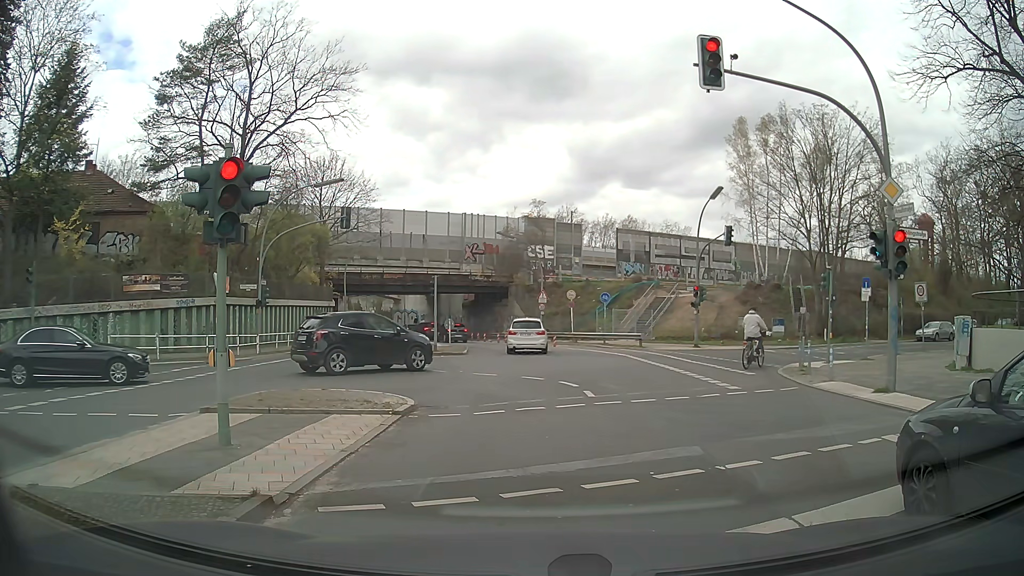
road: secondary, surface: asphalt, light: Day
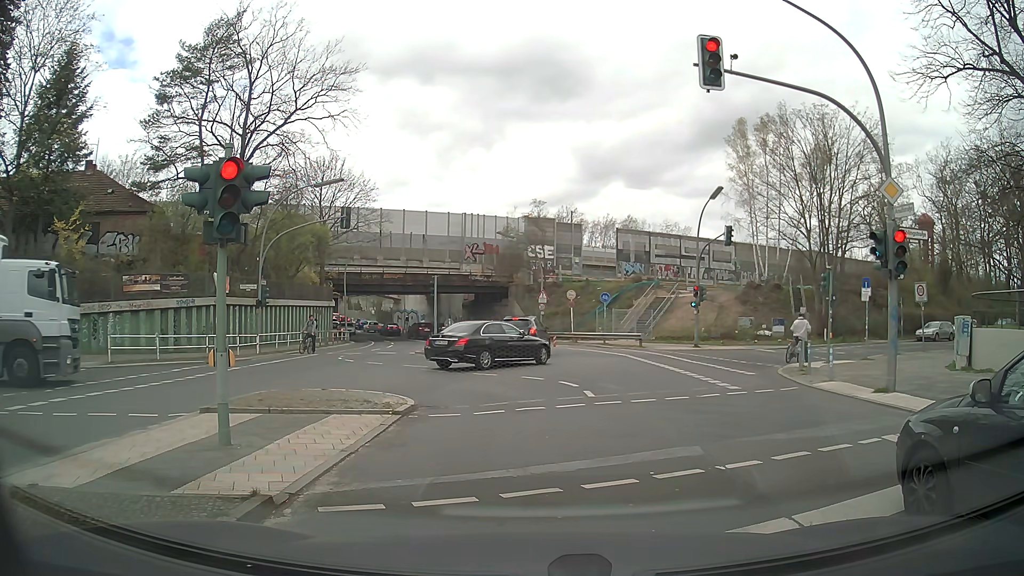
(0.0, 0.0) m; 0°
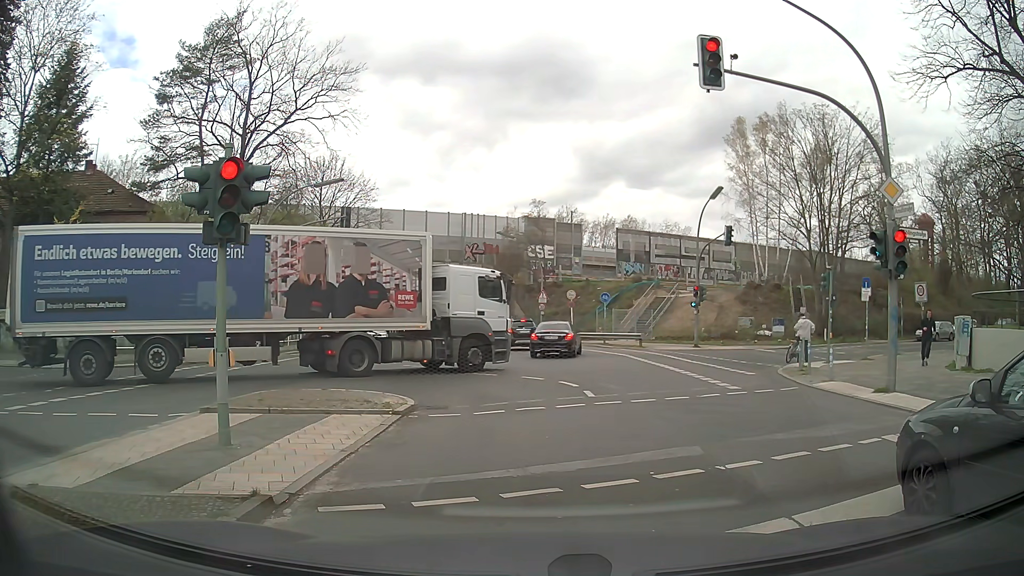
(0.0, 0.0) m; 0°
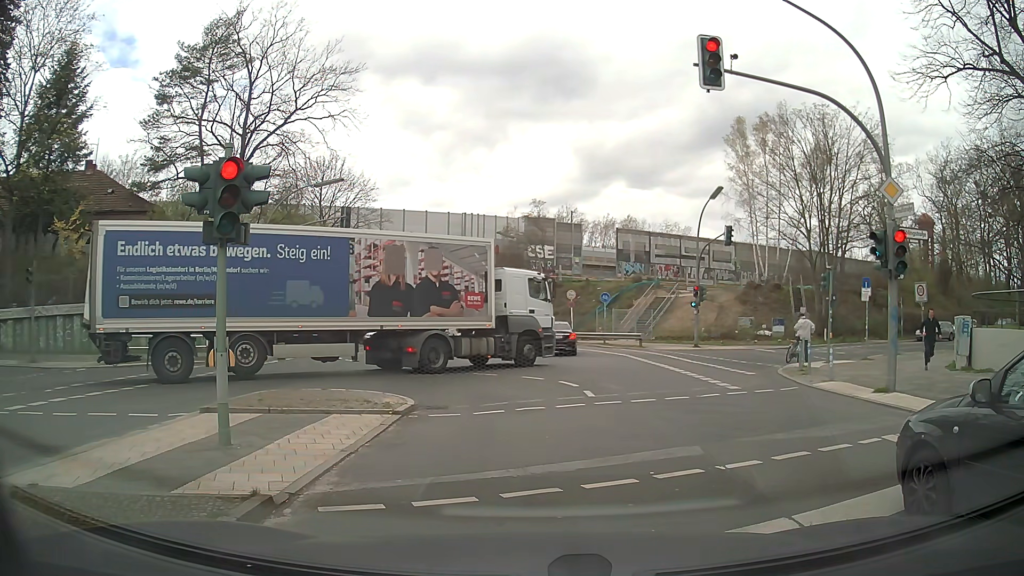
(0.0, 0.0) m; 0°
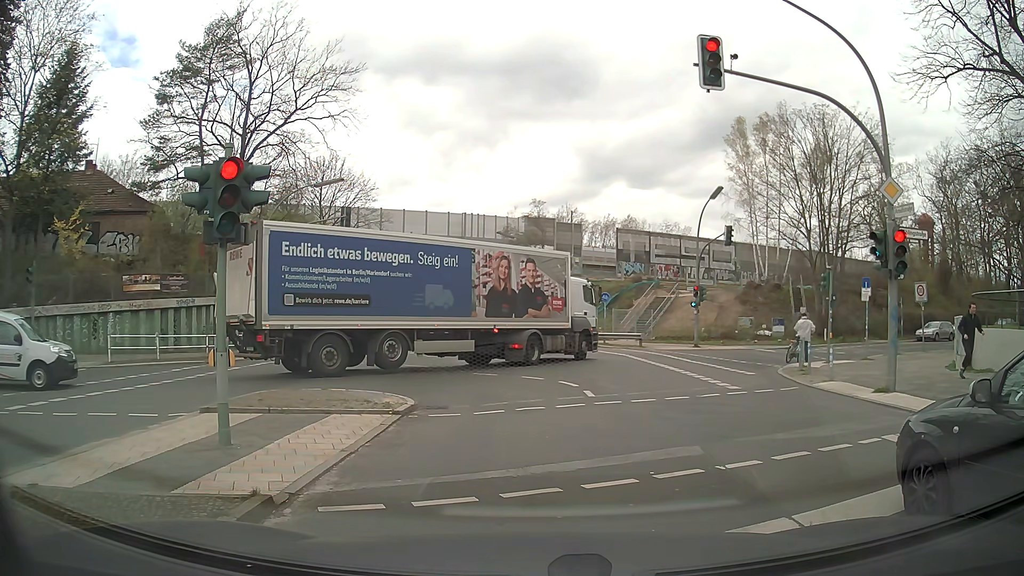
(0.0, 0.0) m; 0°
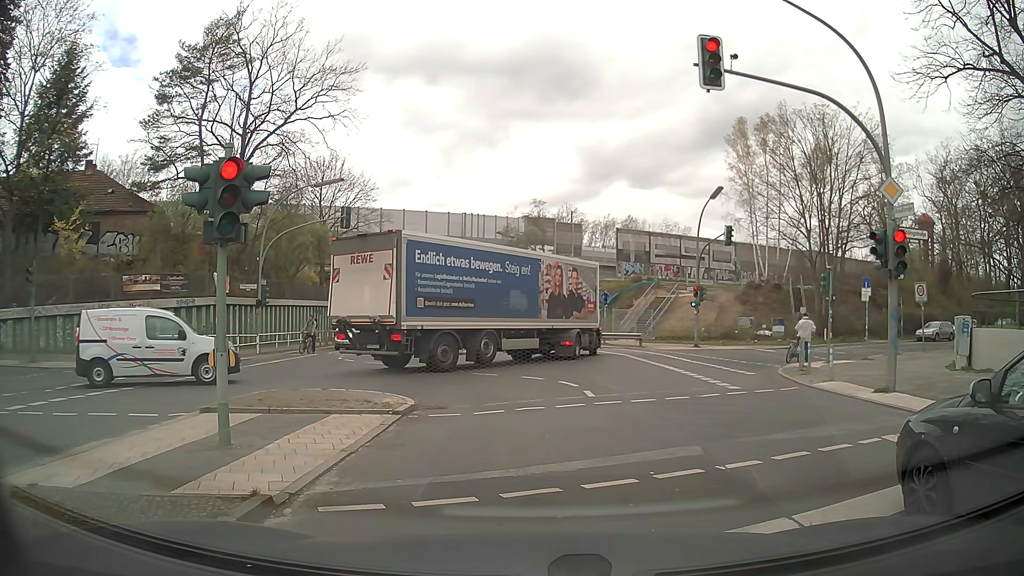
(0.0, 0.0) m; 0°
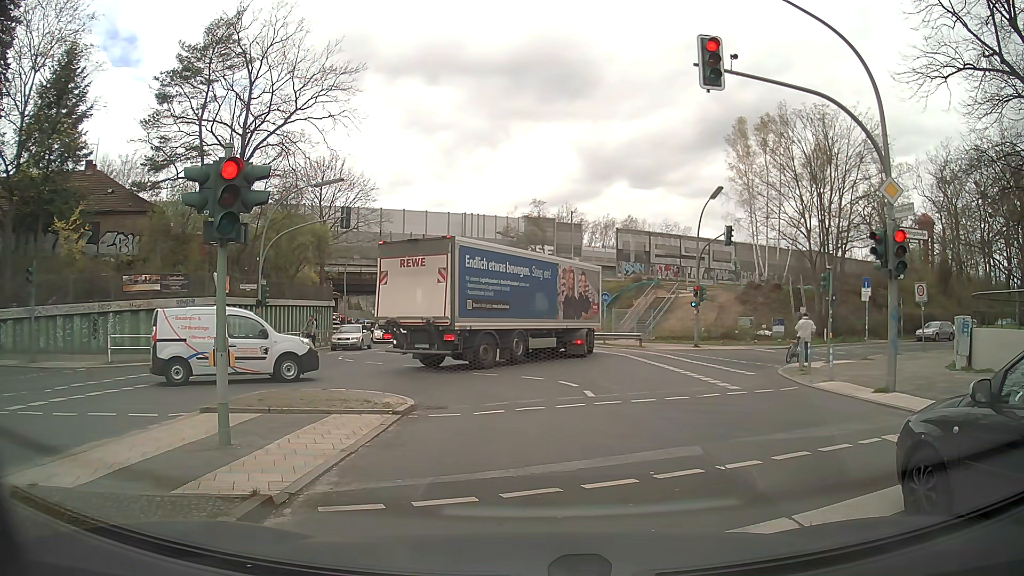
(0.0, 0.0) m; 0°
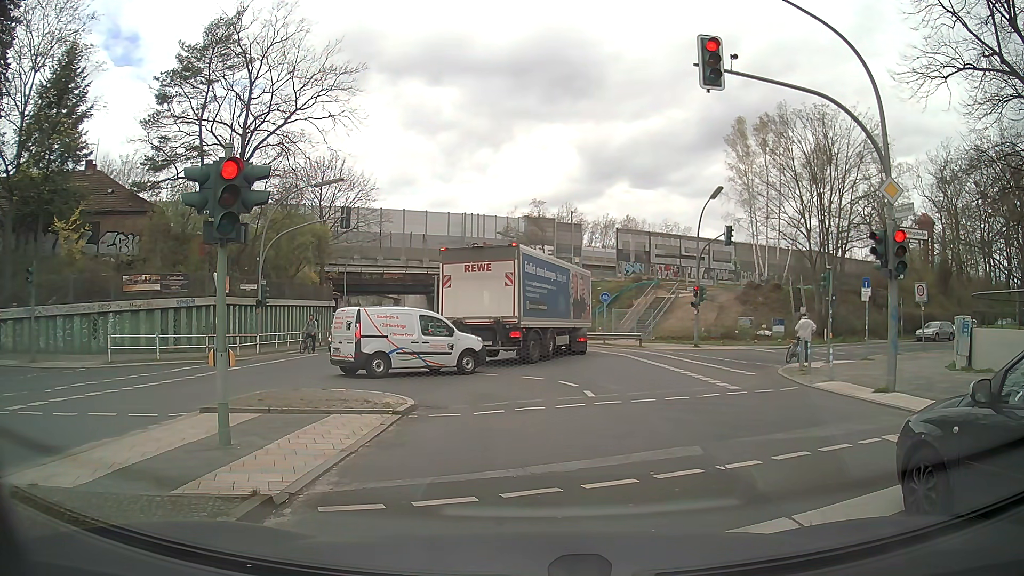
(0.0, 0.0) m; 0°
